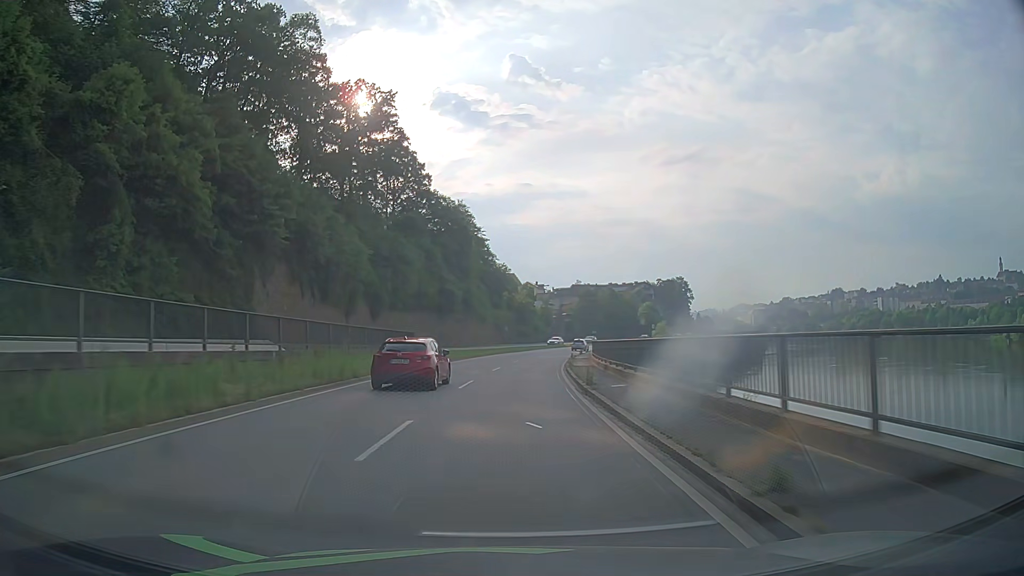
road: primary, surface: asphalt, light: Day
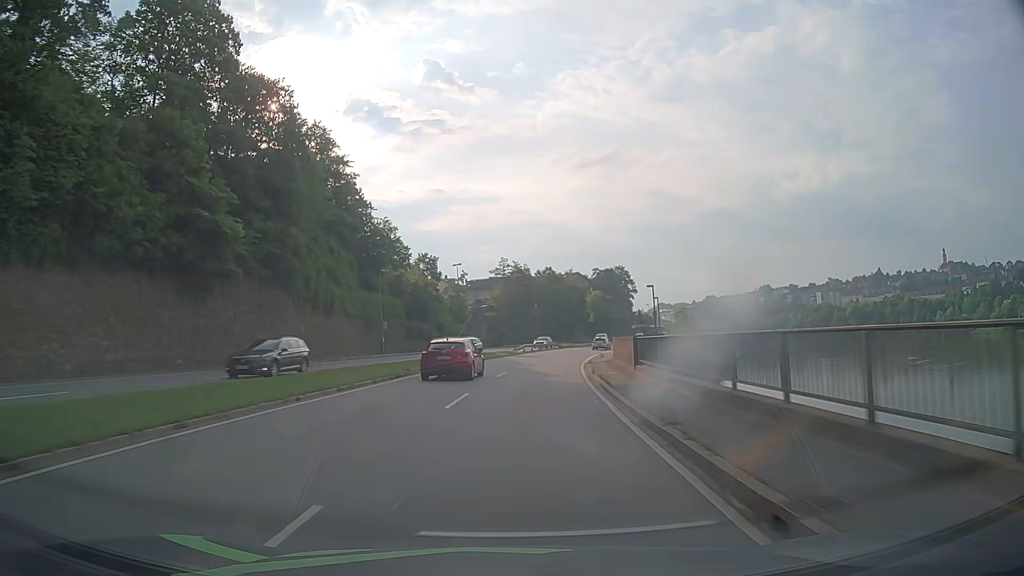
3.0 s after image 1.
(+2.9, +53.7) m; +7°
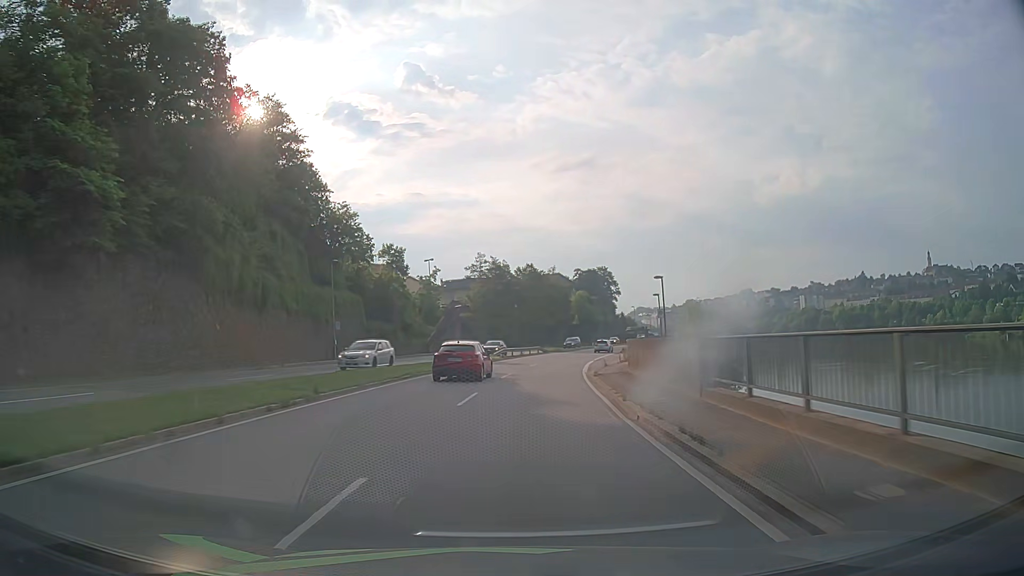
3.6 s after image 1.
(+0.1, +10.7) m; +2°
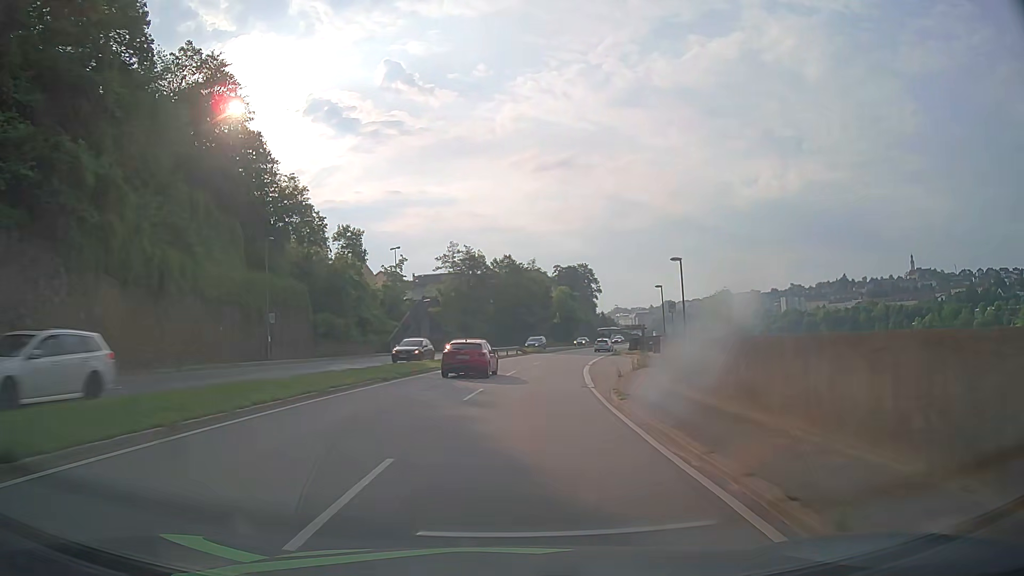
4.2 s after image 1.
(+0.2, +10.7) m; +2°
(0, +10) (+1, +20) (+2, +30) (+3, +40) (+5, +50) (+7, +59) (+9, +69) (+12, +79) (+15, +88) (+18, +98) m
